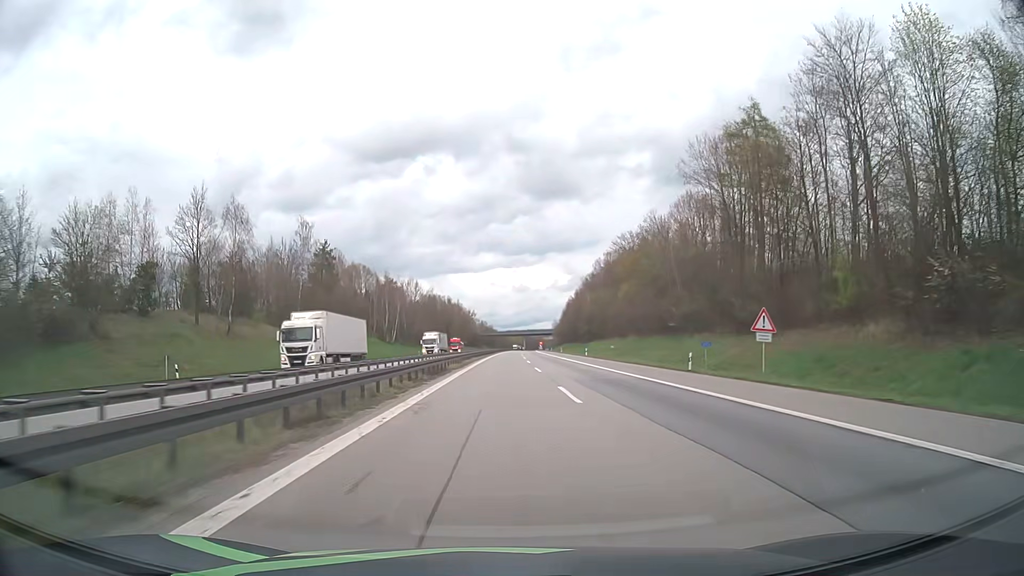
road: motorway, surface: asphalt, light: Day
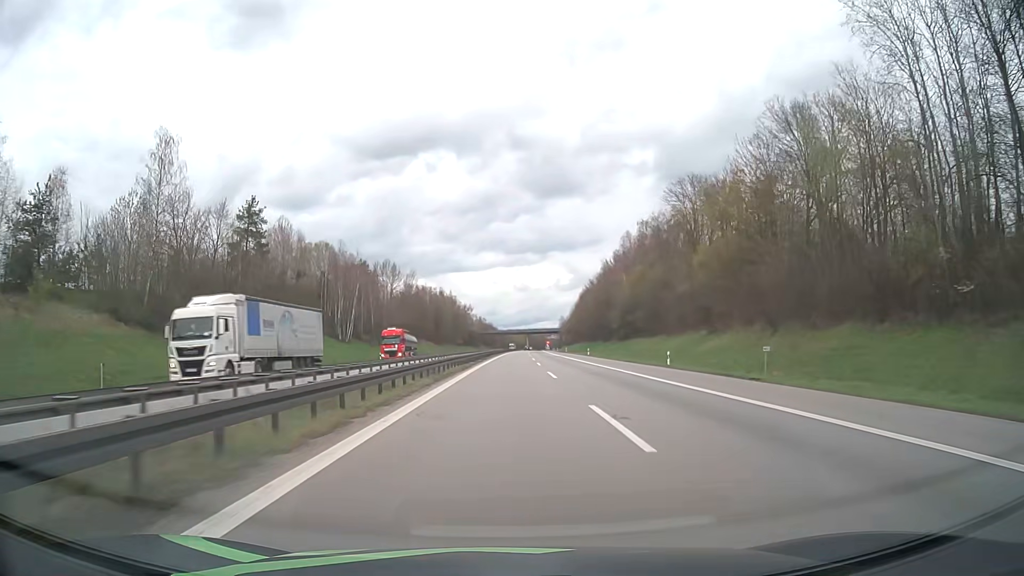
(0.0, +43.3) m; 0°
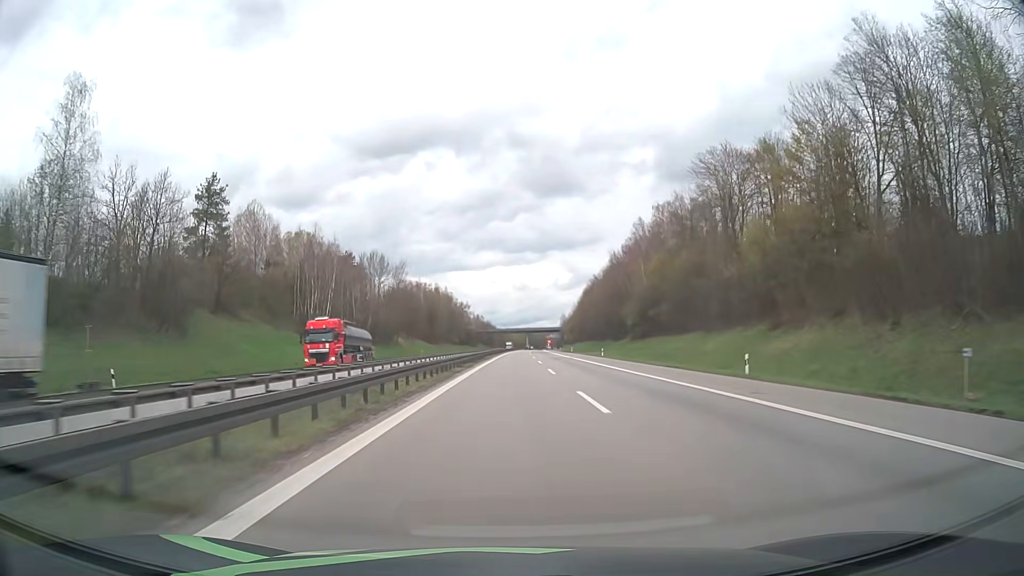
(0.0, +14.4) m; 0°
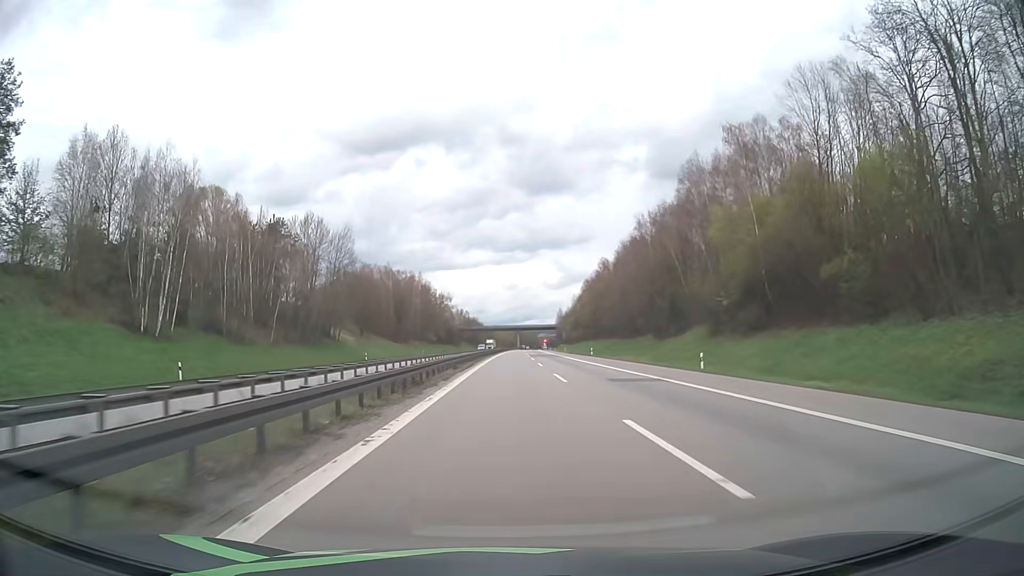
(+0.3, +43.2) m; +1°
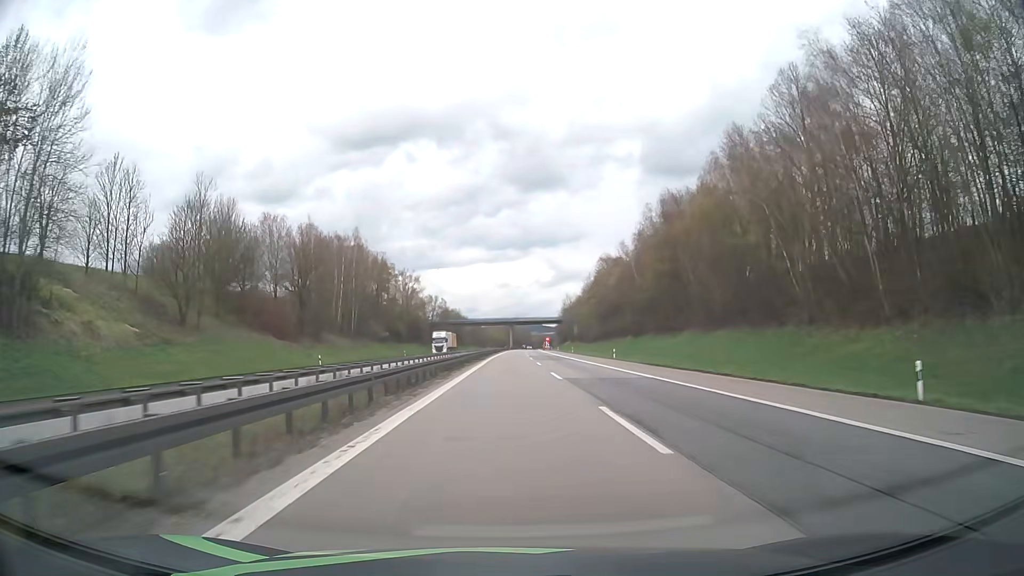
(+0.6, +70.7) m; +1°
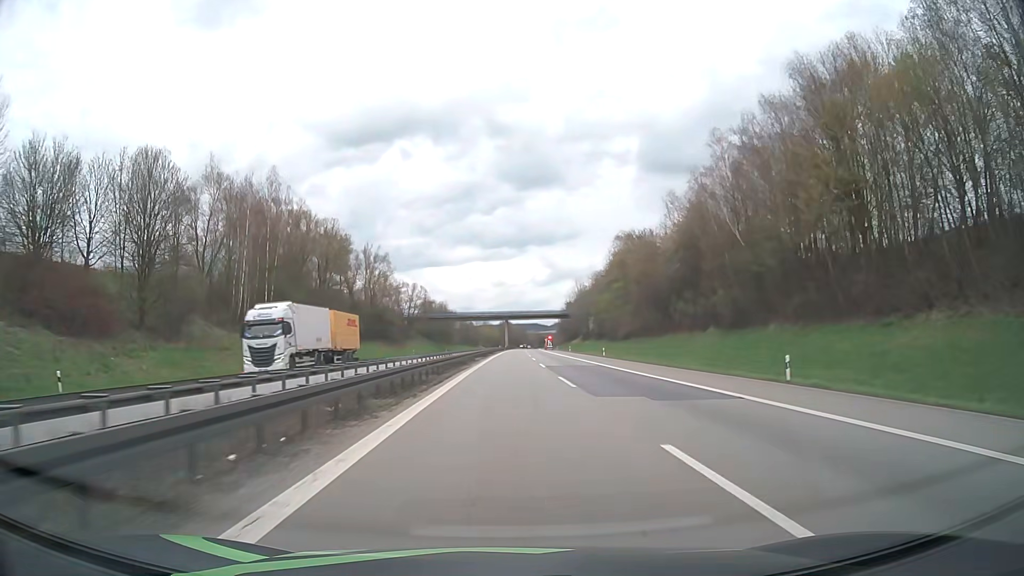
(+0.1, +41.6) m; 0°
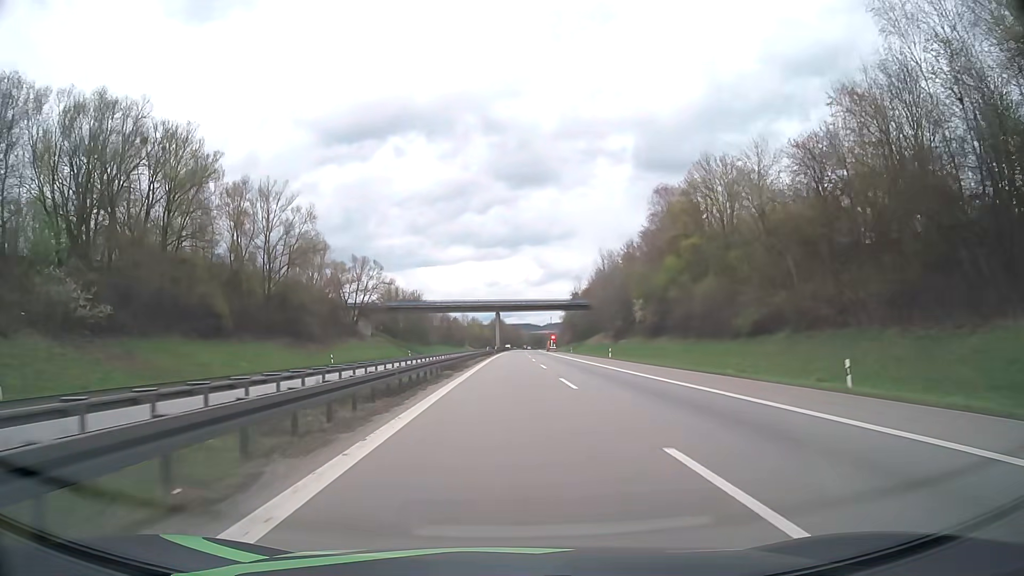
(+0.3, +54.8) m; +1°
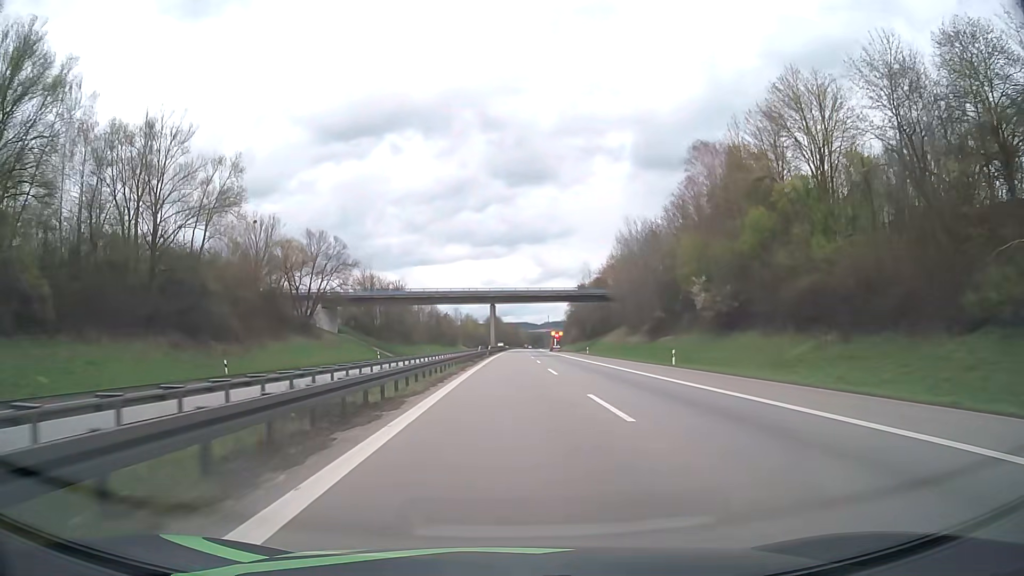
(0.0, +27.3) m; 0°
(0, +10) (0, +20) (0, +30) (0, +40) (0, +50) (+1, +60) (+1, +70) (+1, +80) (+1, +90) (+1, +100) m
